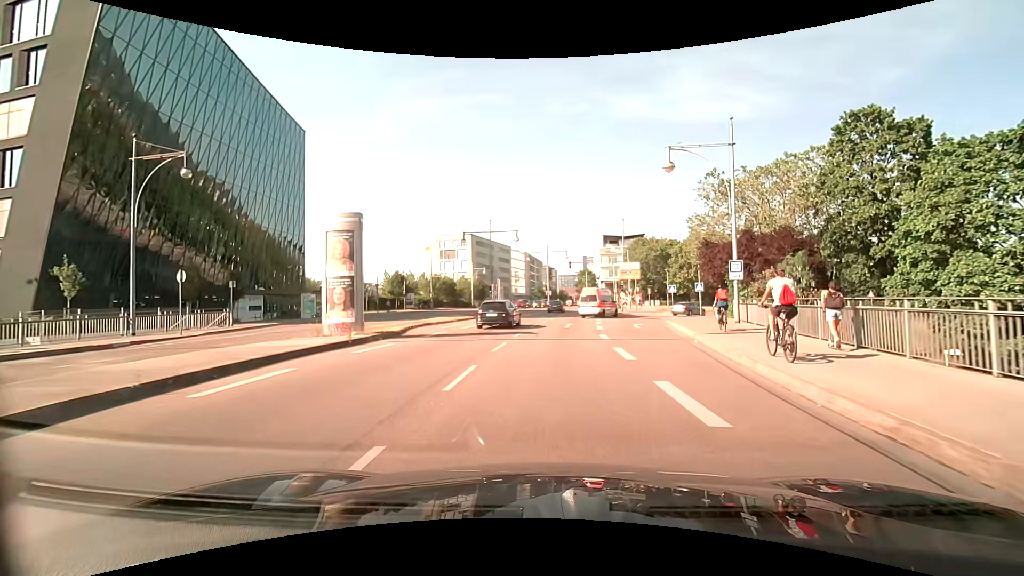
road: primary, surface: asphalt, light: Day
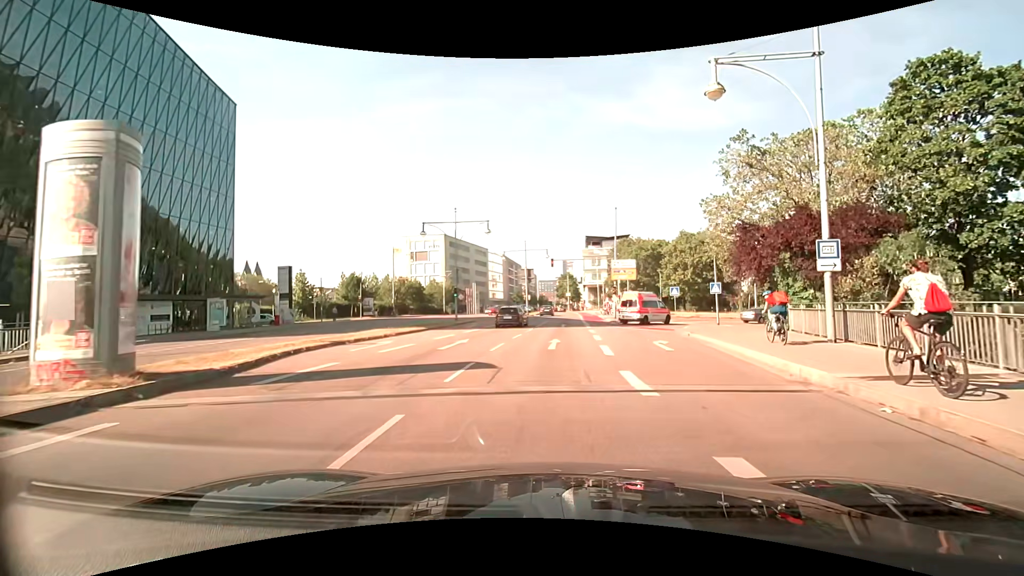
(+0.2, +10.0) m; +3°
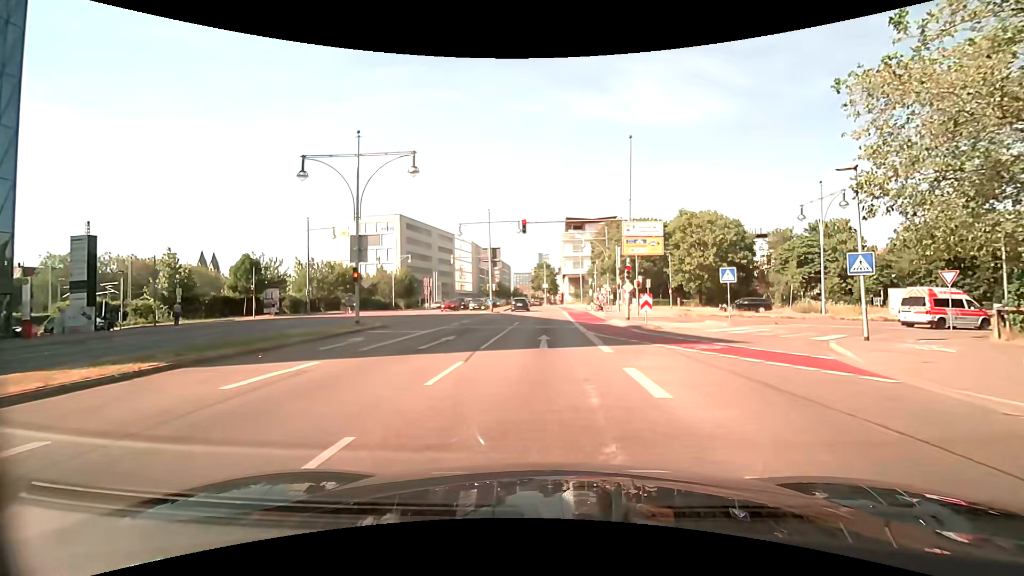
(+0.4, +18.9) m; +3°
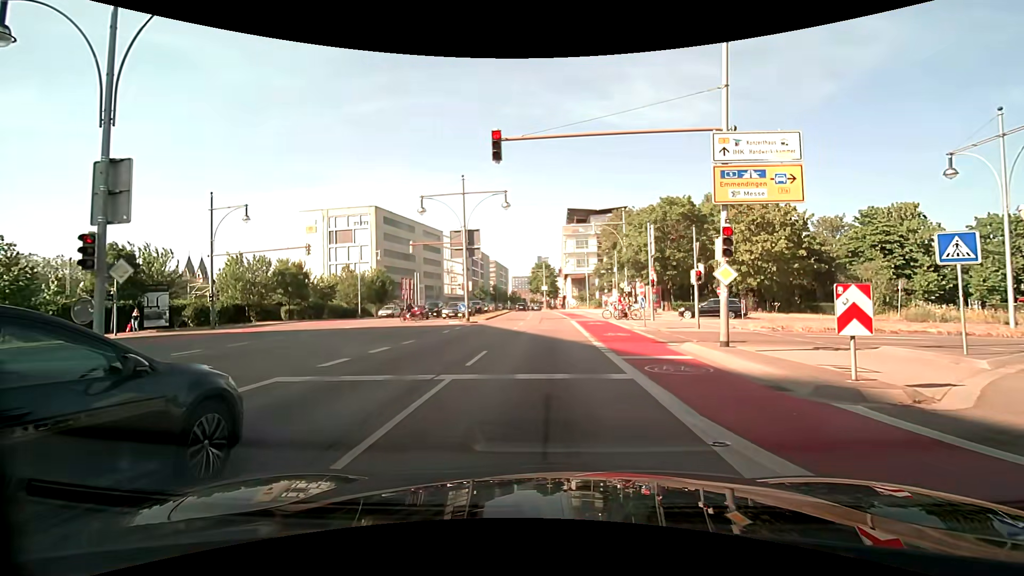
(0.0, +15.0) m; 0°
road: trunk_link
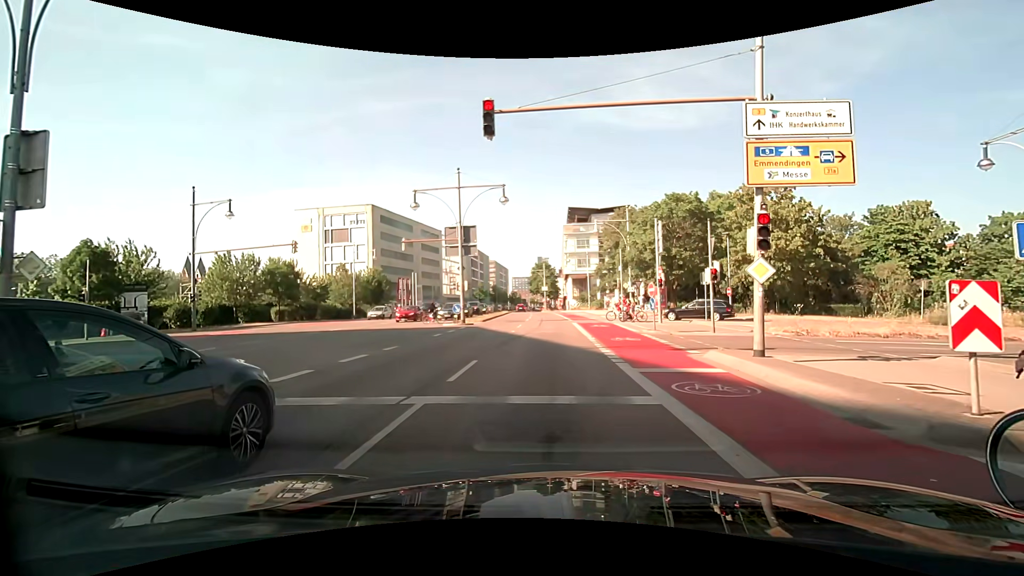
(0.0, +2.0) m; 0°
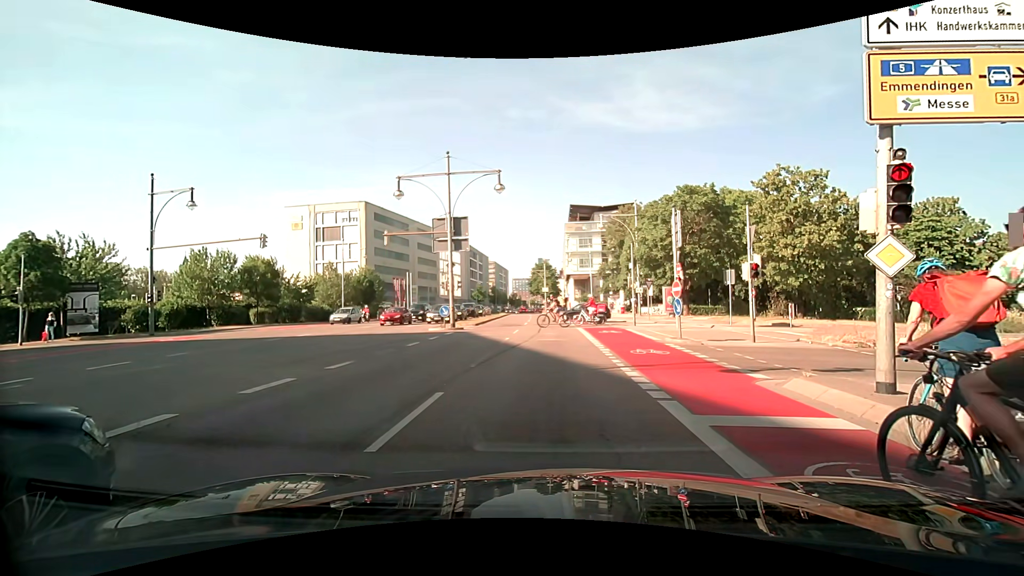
(0.0, +3.8) m; 0°
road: primary
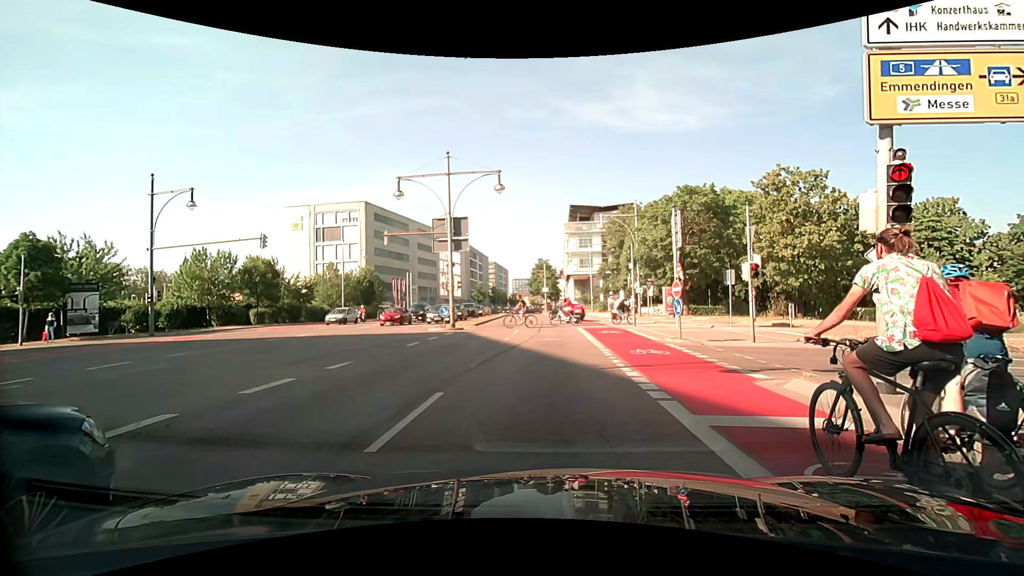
(0.0, 0.0) m; 0°
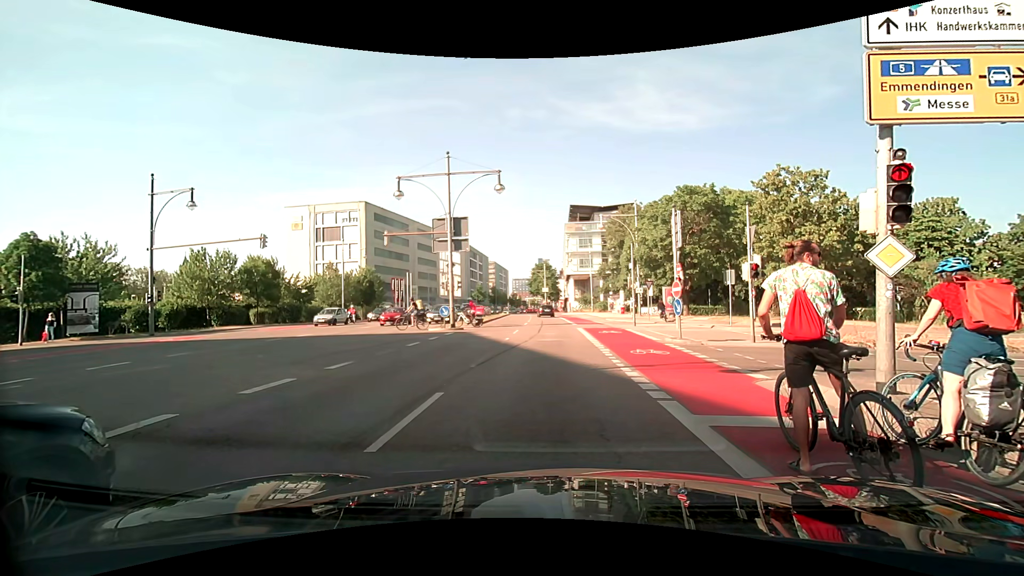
(0.0, 0.0) m; 0°
